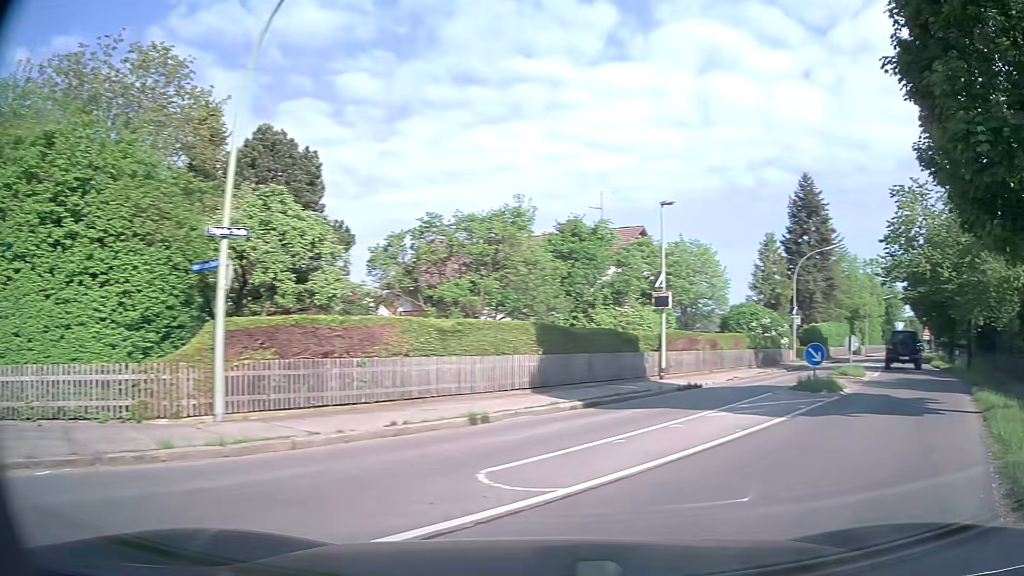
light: Day
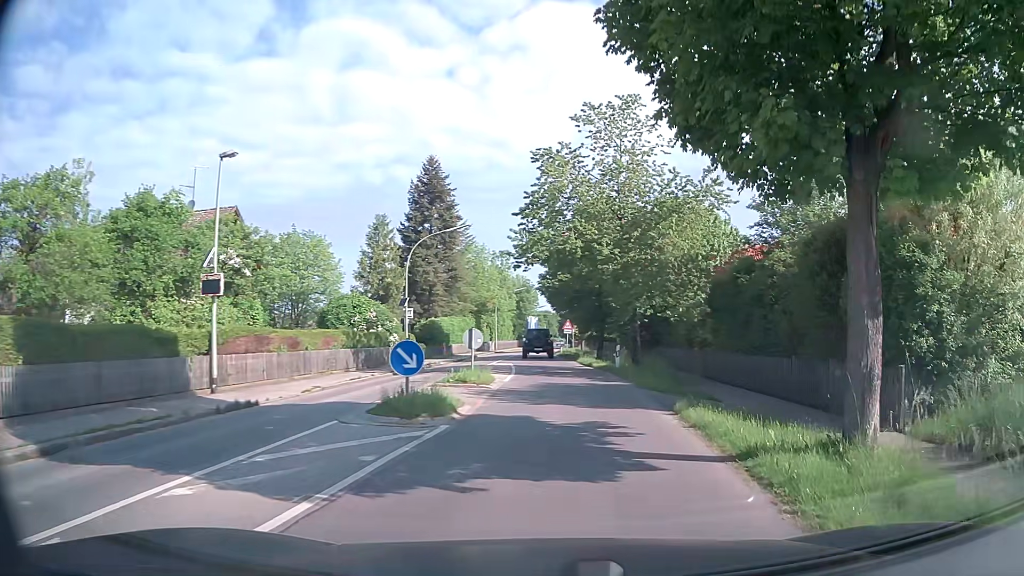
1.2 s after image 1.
(+2.1, +6.2) m; +32°
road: tertiary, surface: asphalt
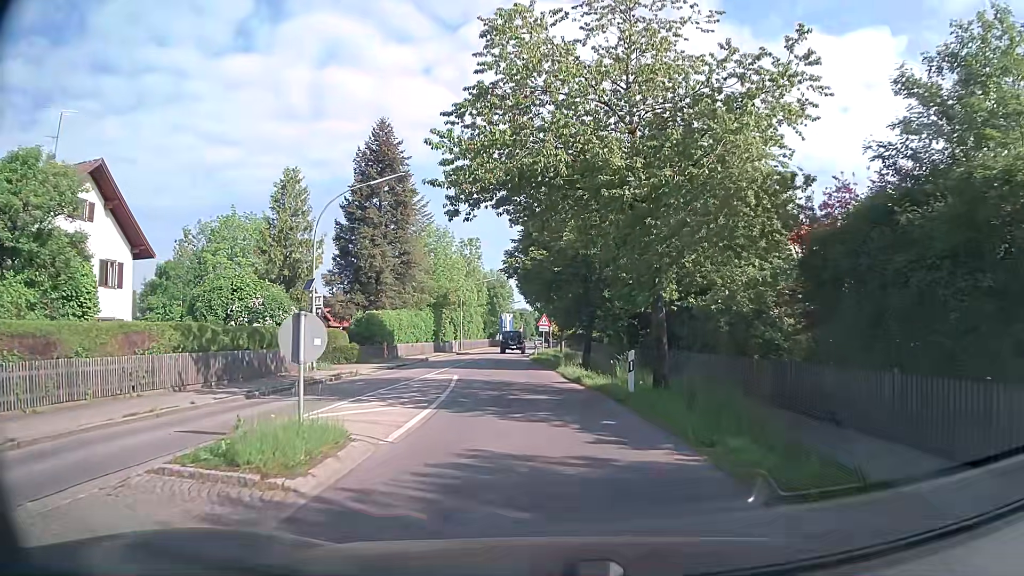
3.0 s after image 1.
(+0.4, +12.0) m; +2°
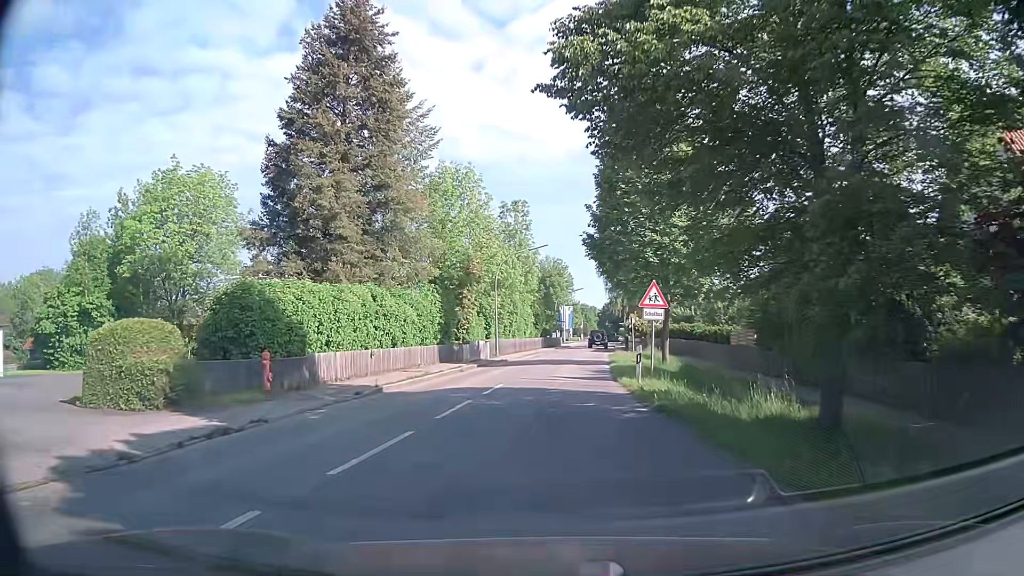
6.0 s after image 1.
(-1.4, +25.2) m; -6°
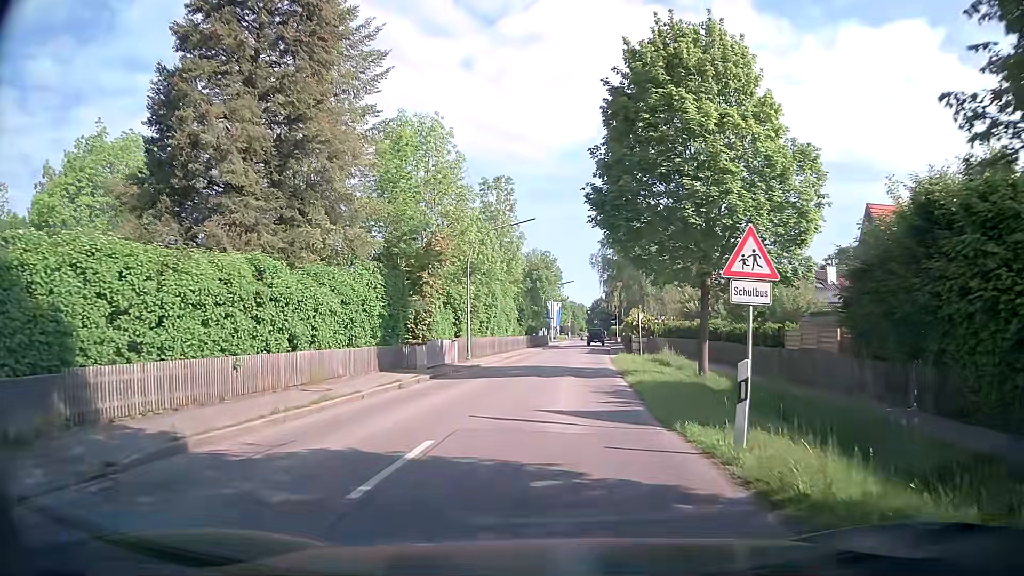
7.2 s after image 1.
(+0.1, +10.0) m; +2°
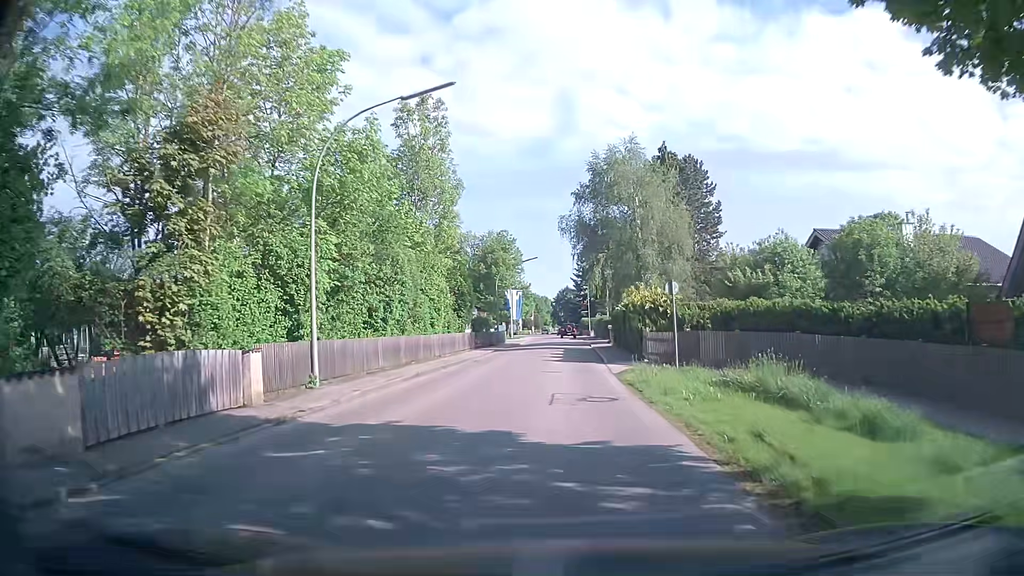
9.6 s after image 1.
(+0.6, +20.2) m; +2°
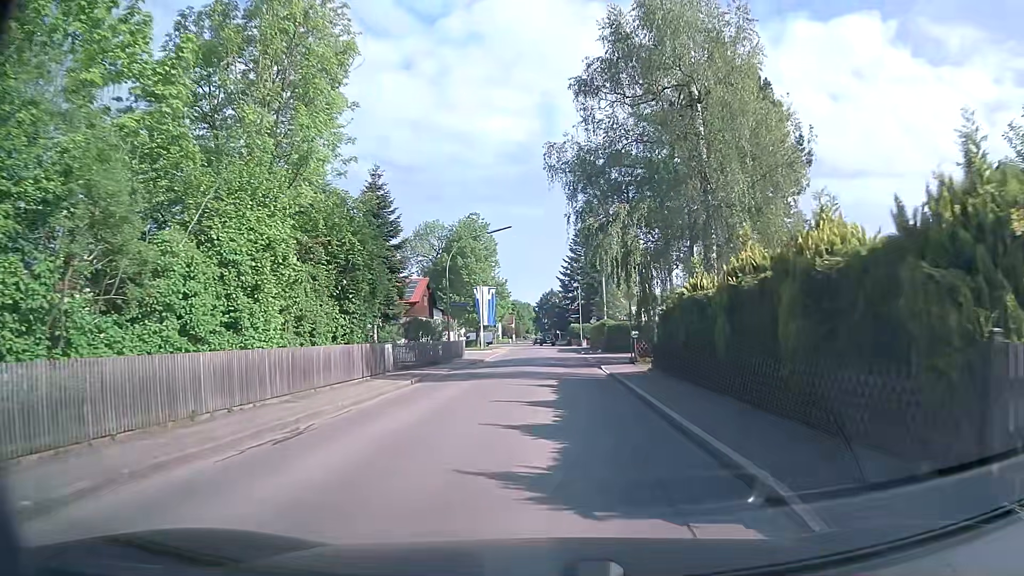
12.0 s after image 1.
(+0.7, +21.6) m; +2°
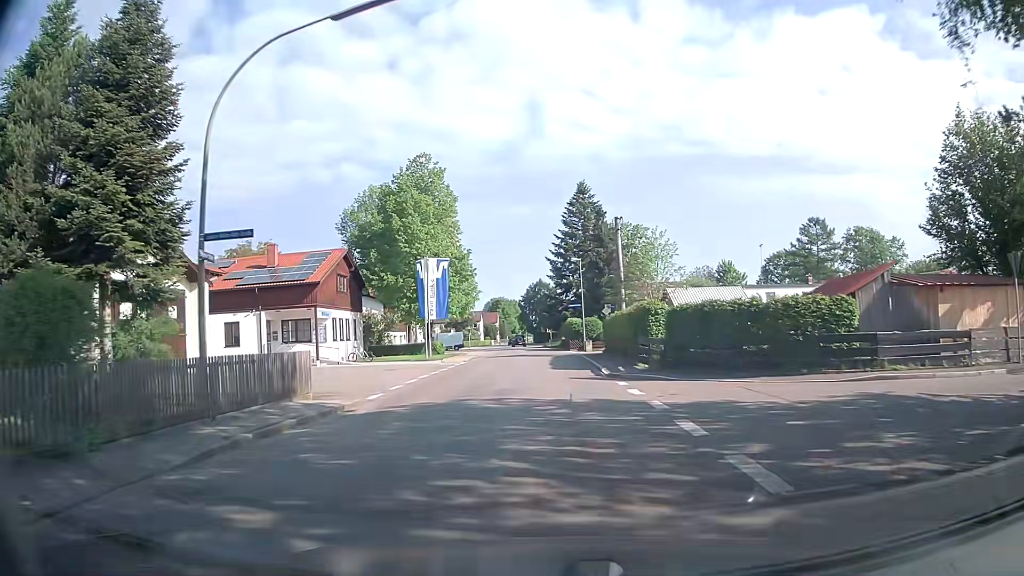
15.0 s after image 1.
(+0.4, +28.0) m; +1°
(0, +10) (0, +20) (0, +30) (0, +40) (0, +50) (0, +60) (-1, +70) (-1, +80) (-2, +90) (-3, +100) m
